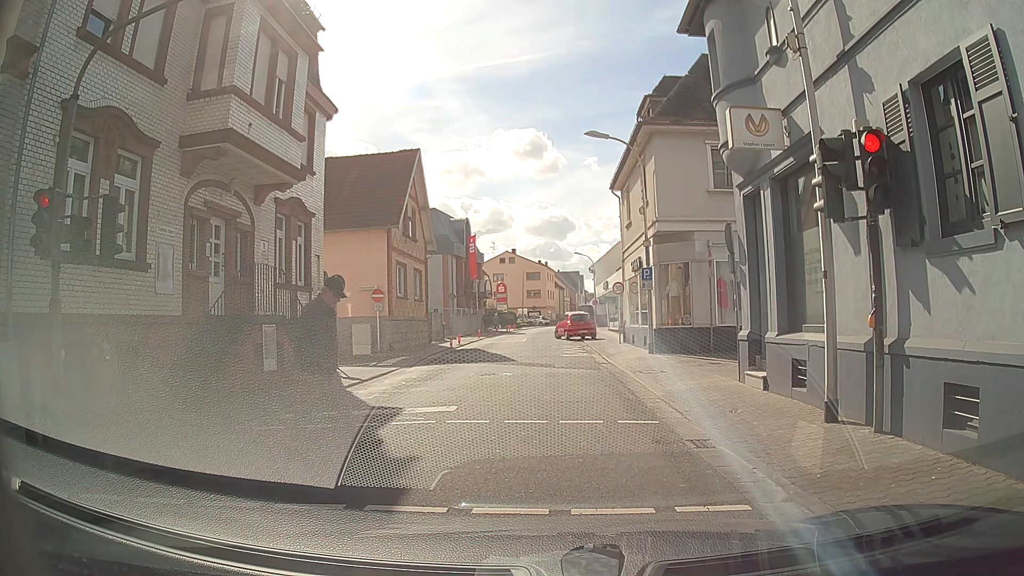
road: tertiary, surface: asphalt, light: Day
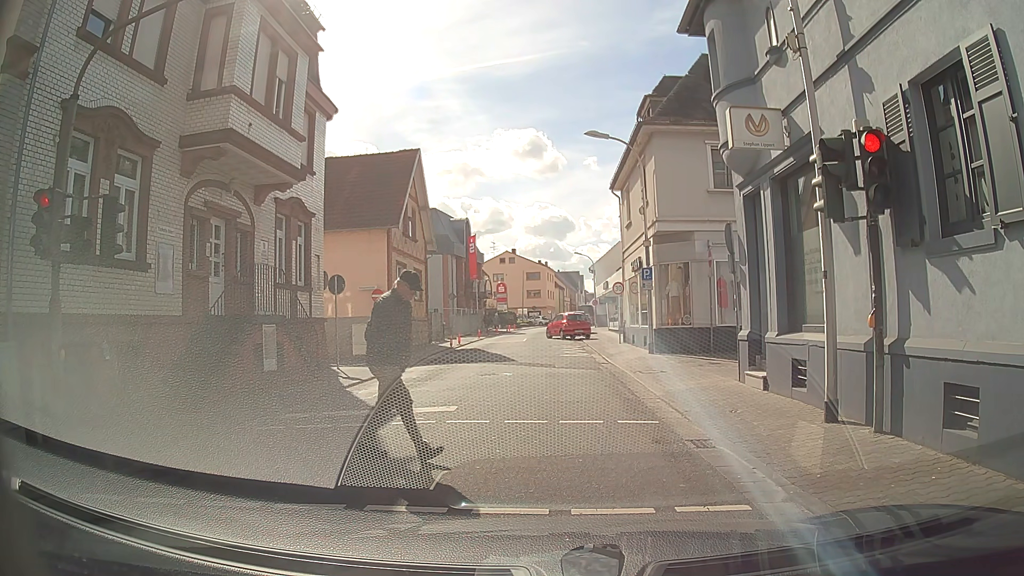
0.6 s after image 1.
(0.0, 0.0) m; 0°
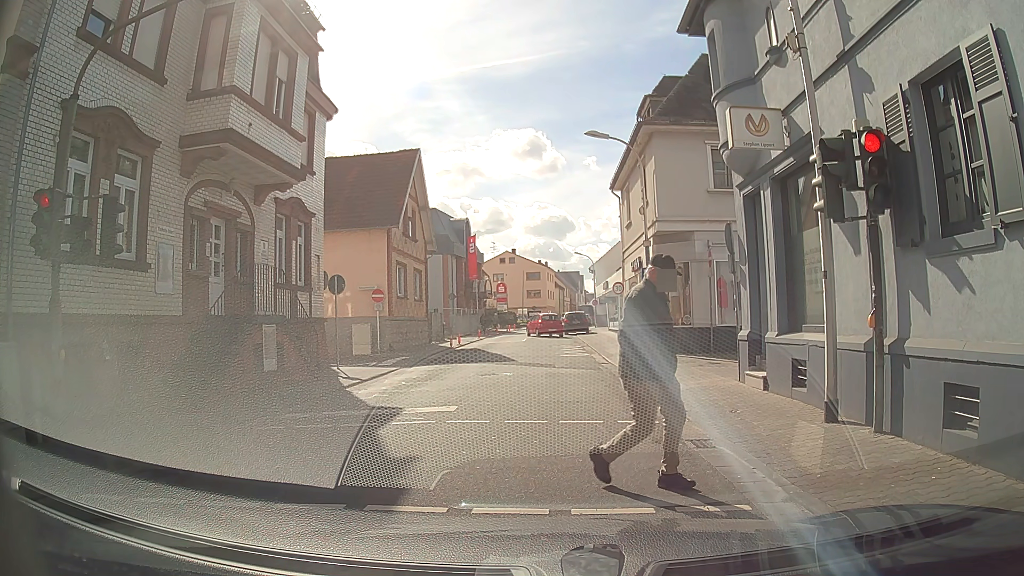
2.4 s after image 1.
(0.0, 0.0) m; 0°
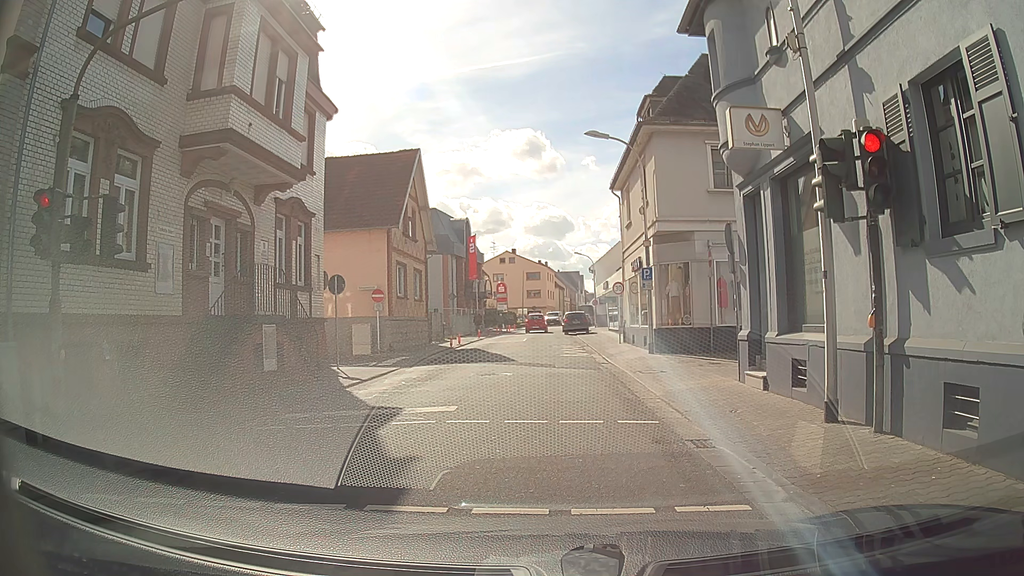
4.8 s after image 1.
(0.0, 0.0) m; 0°
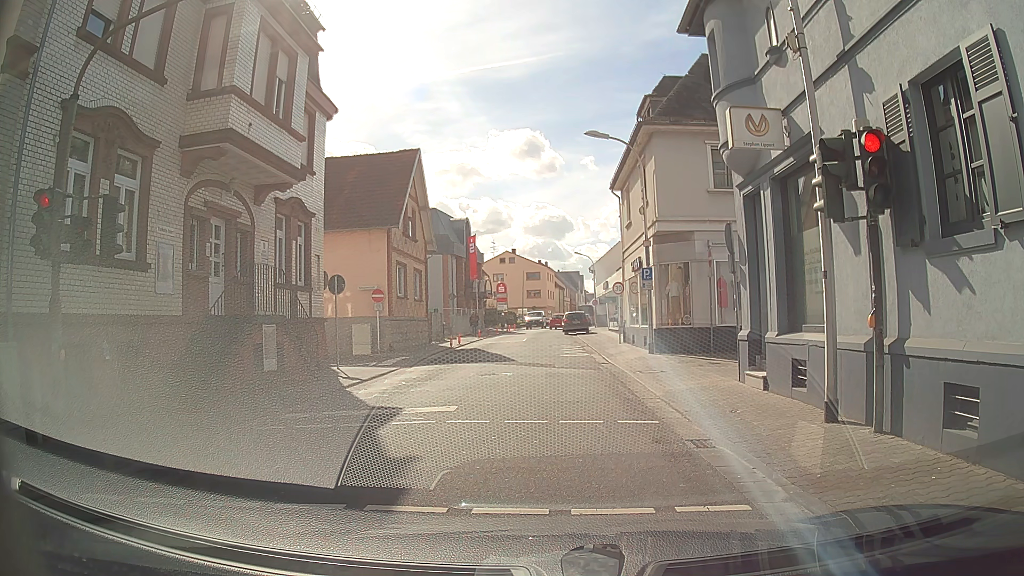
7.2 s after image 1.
(0.0, 0.0) m; 0°
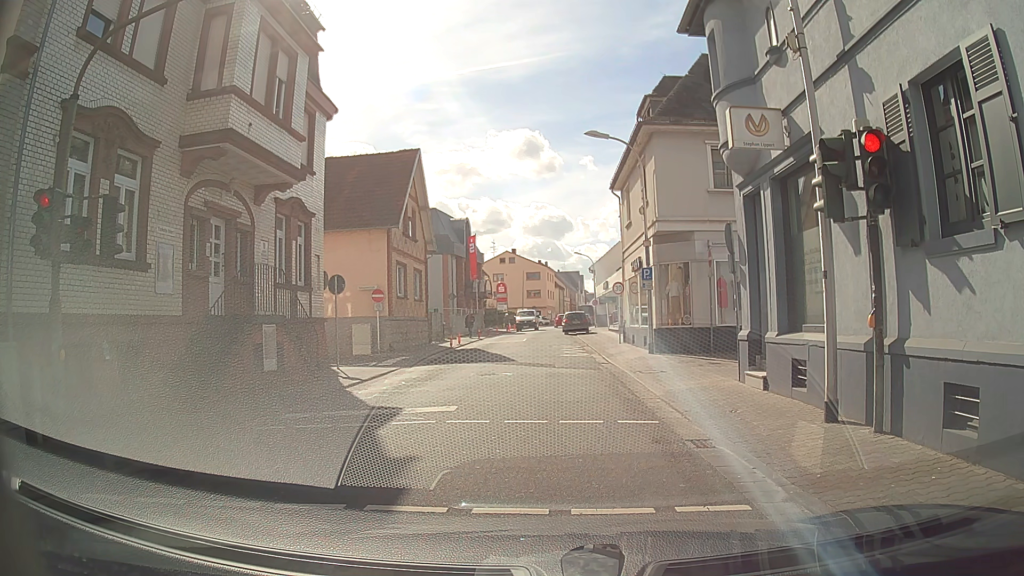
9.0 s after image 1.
(0.0, 0.0) m; 0°
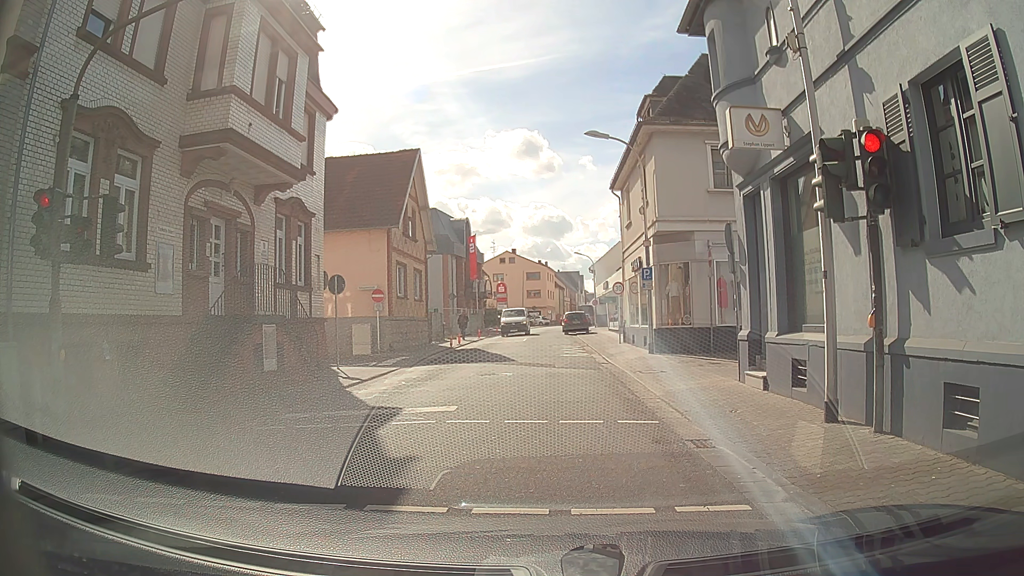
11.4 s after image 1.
(0.0, 0.0) m; 0°
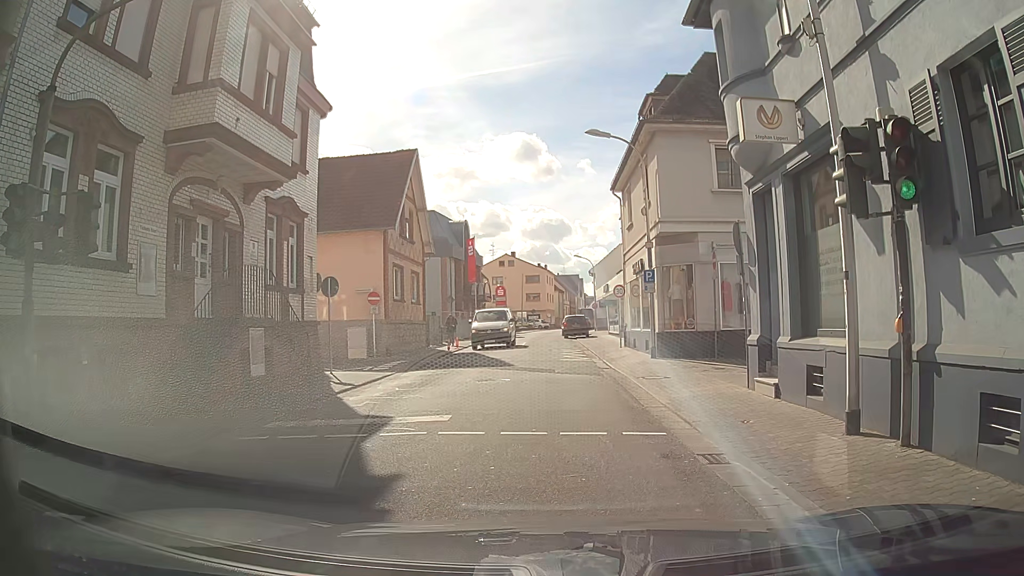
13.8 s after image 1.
(0.0, +0.7) m; 0°
